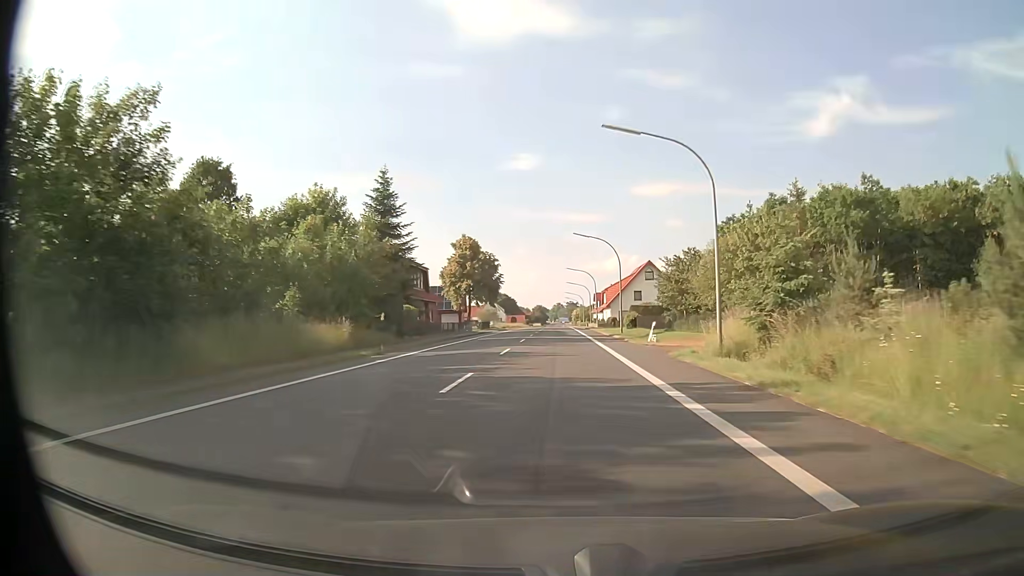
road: primary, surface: asphalt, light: Day
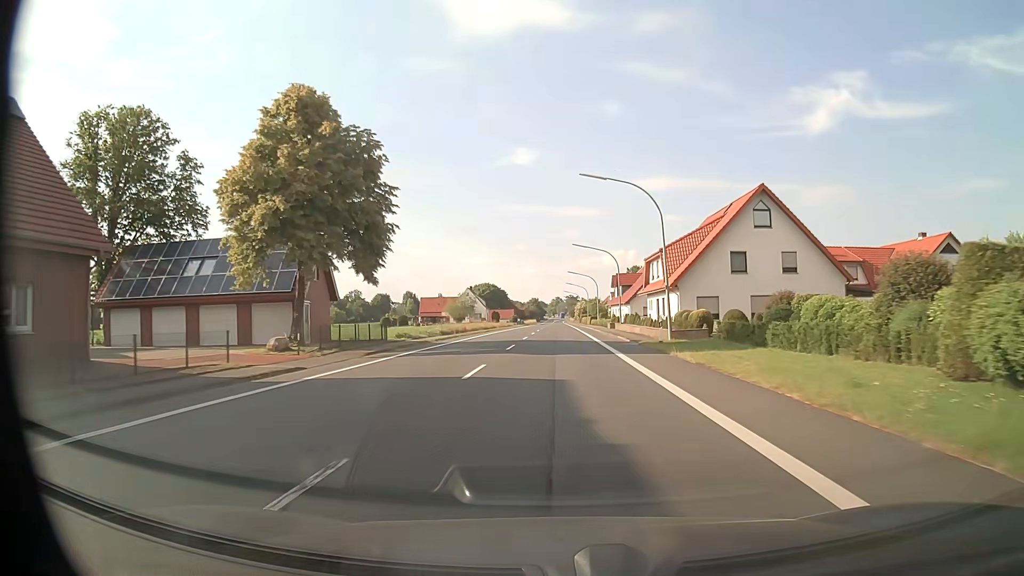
(-0.2, +58.0) m; 0°
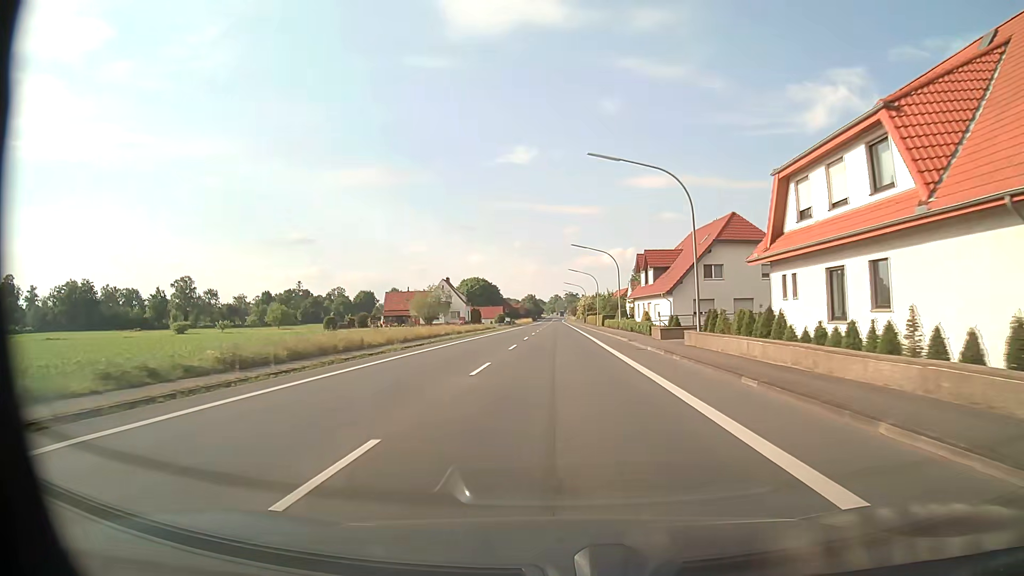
(+0.1, +35.0) m; 0°
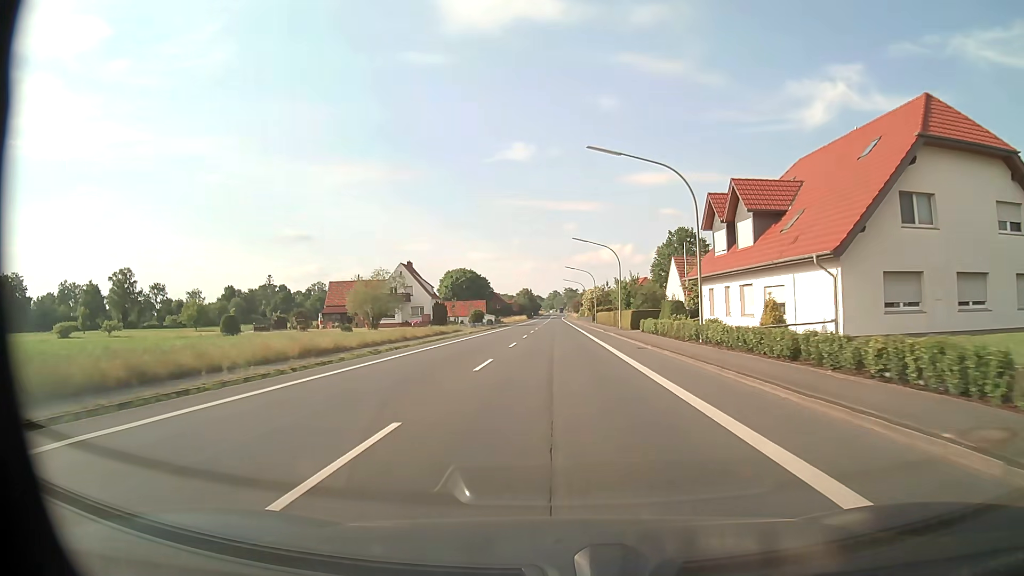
(+0.1, +35.1) m; 0°
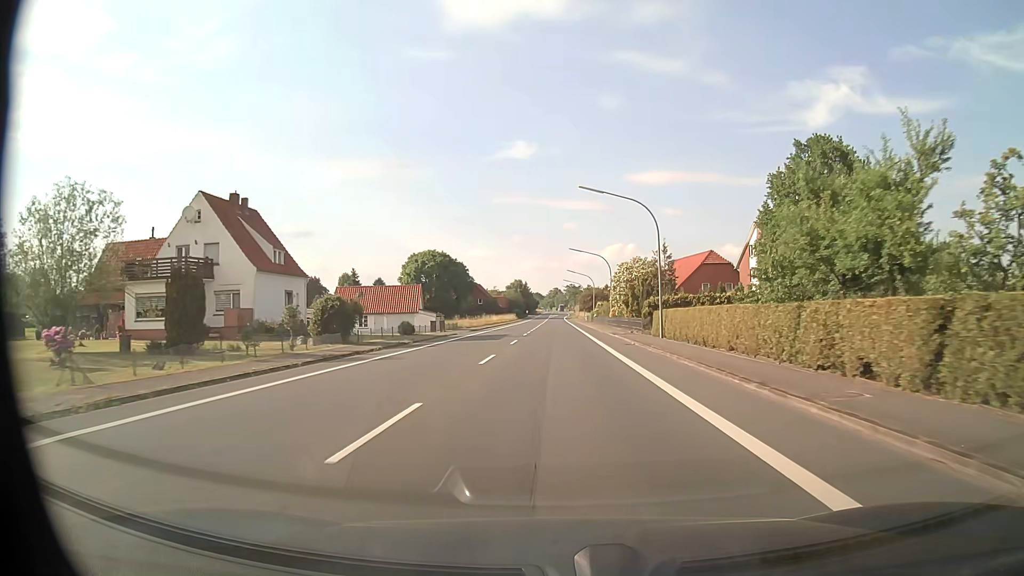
(0.0, +58.4) m; 0°
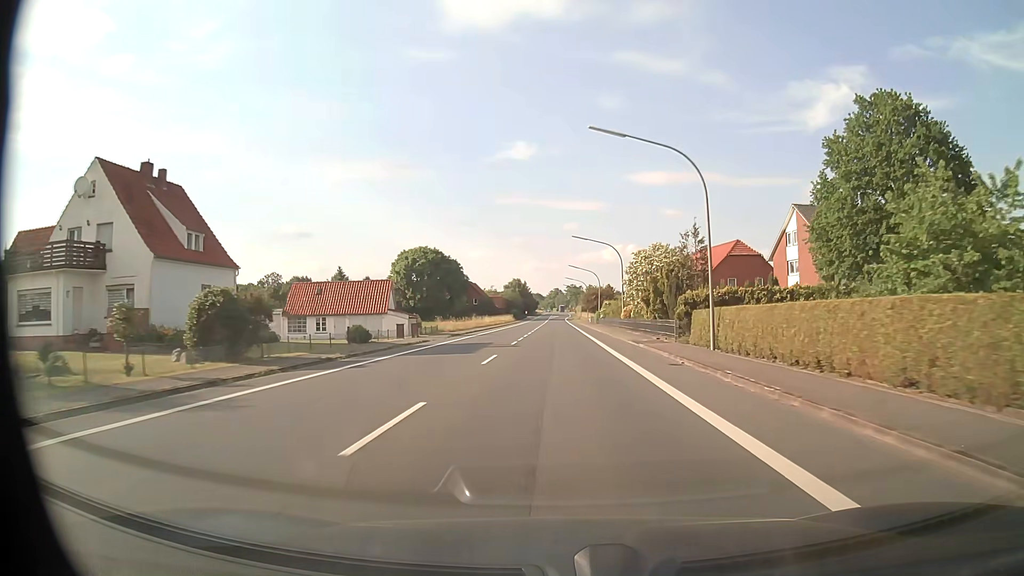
(0.0, +11.7) m; 0°
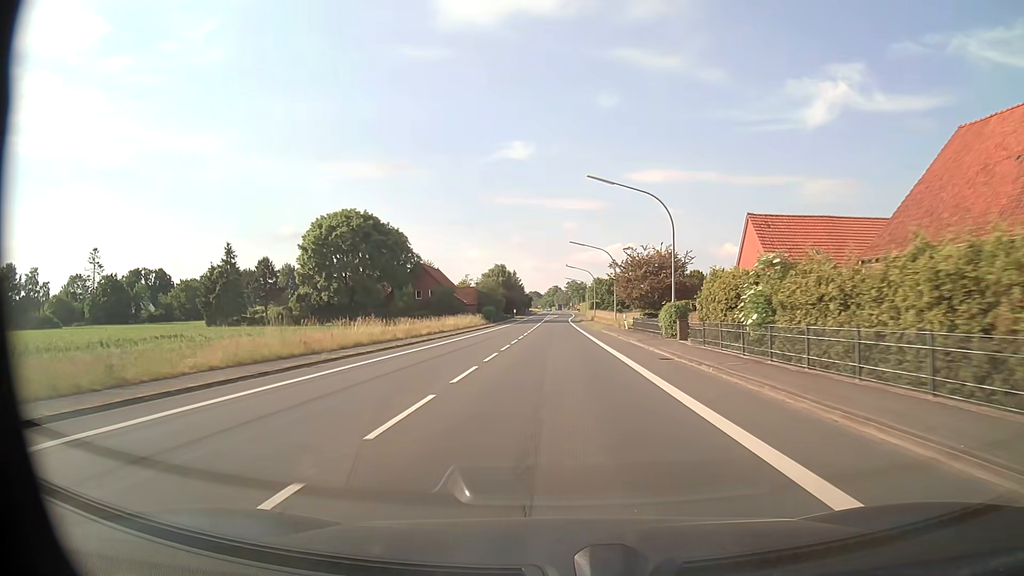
(0.0, +58.2) m; 0°
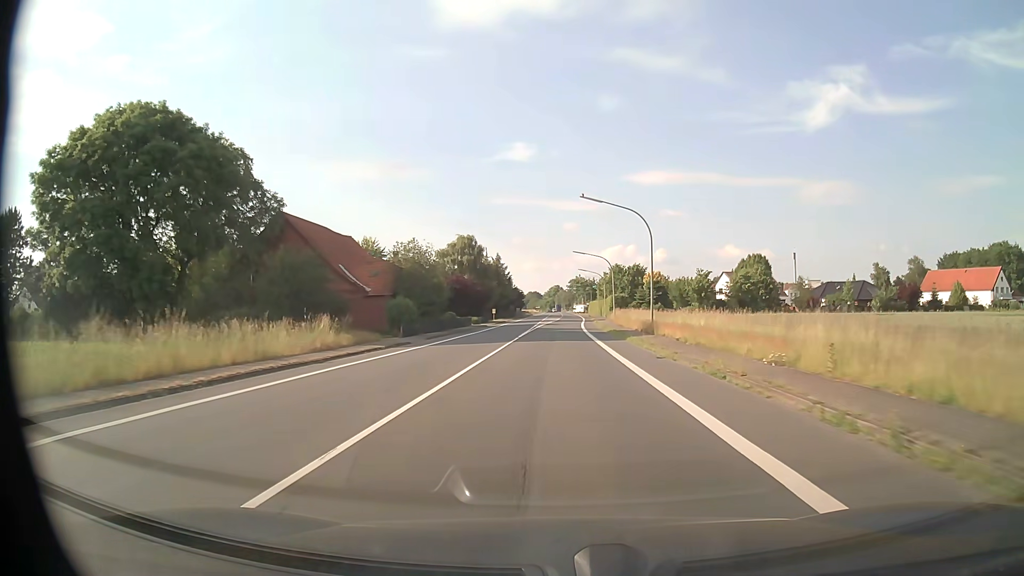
(-0.1, +58.1) m; 0°
(0, +10) (0, +20) (0, +30) (0, +40) (0, +50) (0, +60) (+1, +70) (+1, +80) (+1, +90) (+1, +100) m
